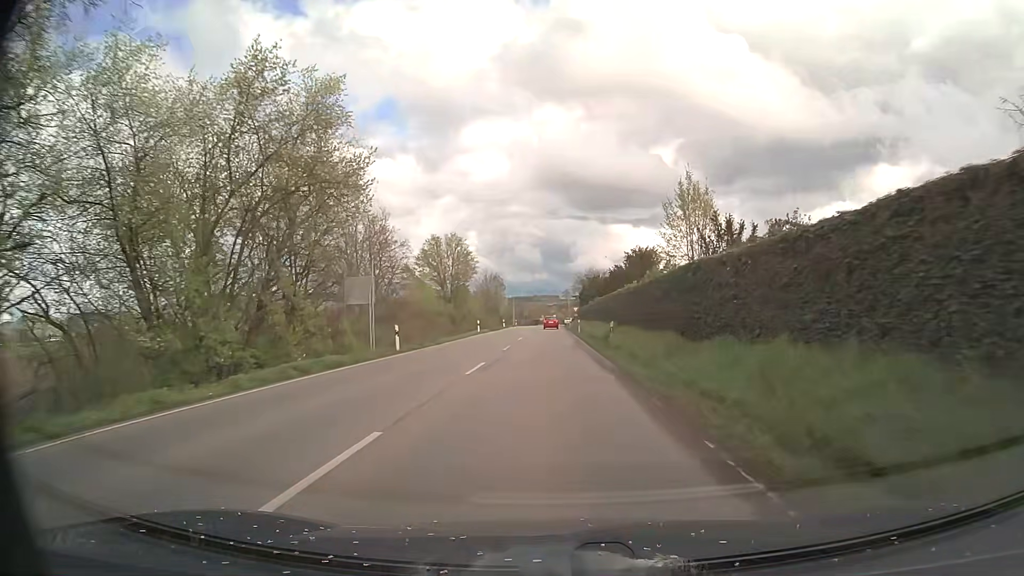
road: tertiary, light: Day
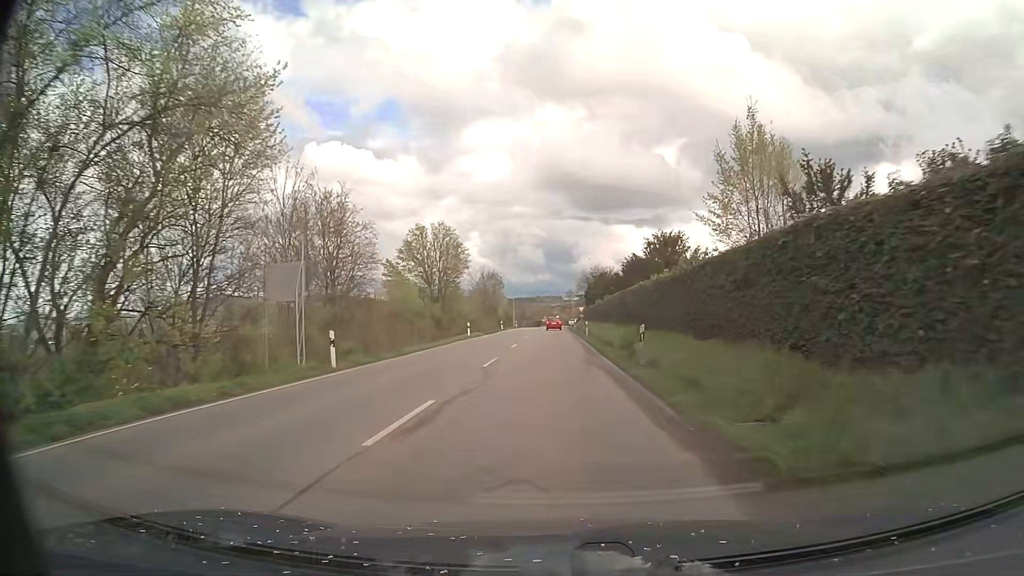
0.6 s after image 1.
(0.0, +8.7) m; 0°
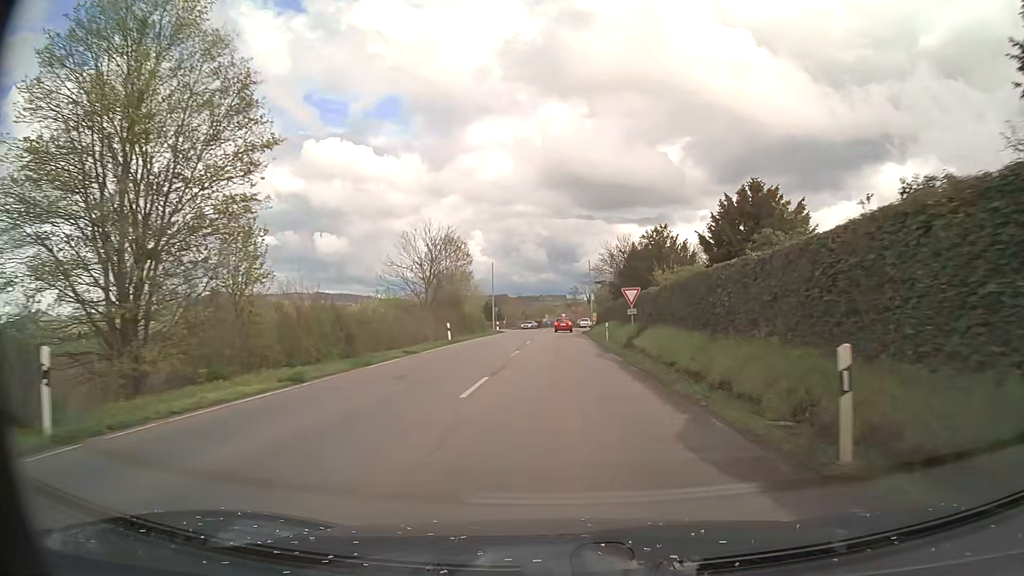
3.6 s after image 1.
(-0.4, +44.0) m; 0°
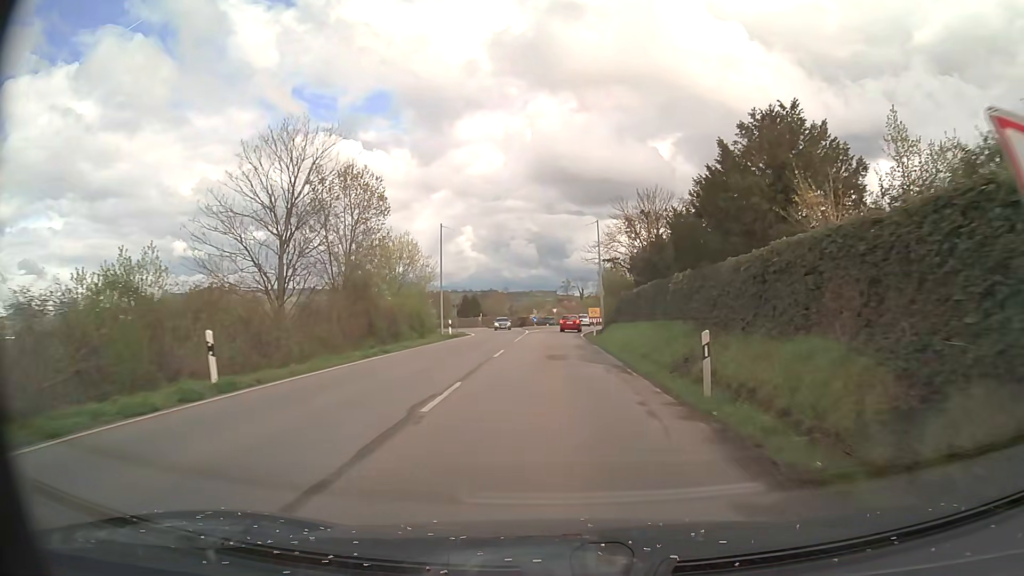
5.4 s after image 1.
(+0.2, +26.2) m; +1°
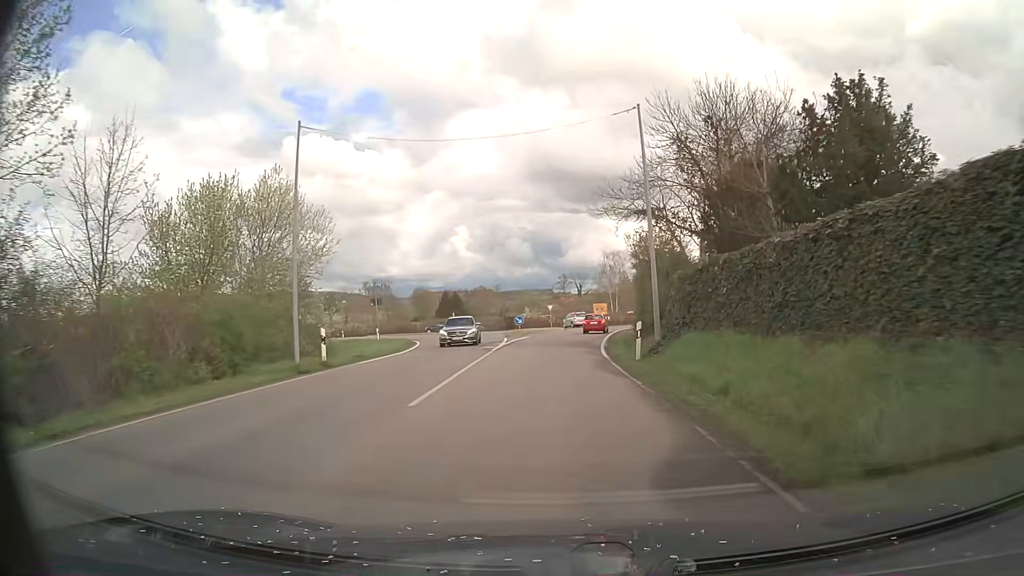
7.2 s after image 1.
(-0.1, +23.3) m; 0°
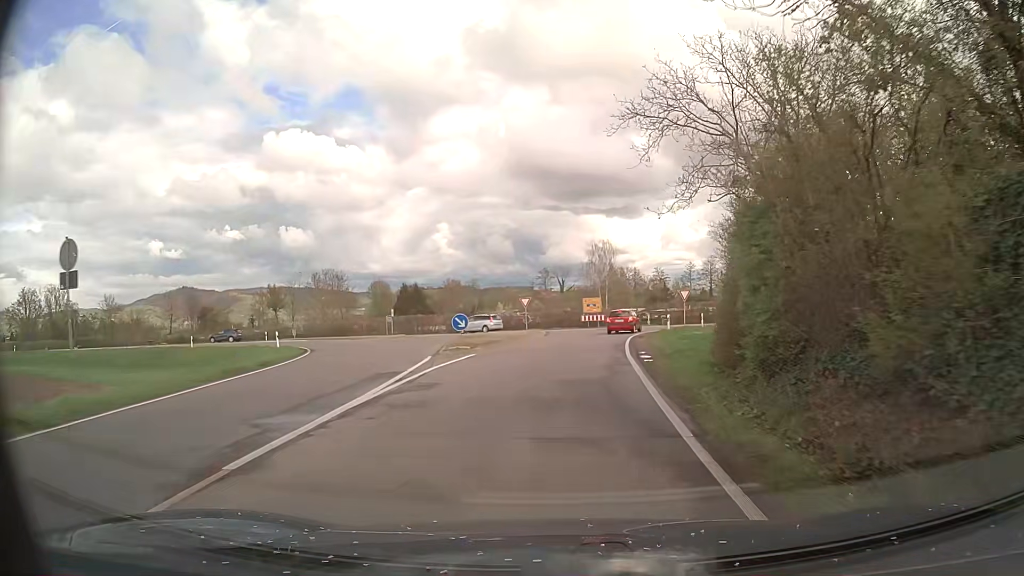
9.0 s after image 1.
(+0.3, +20.6) m; +2°
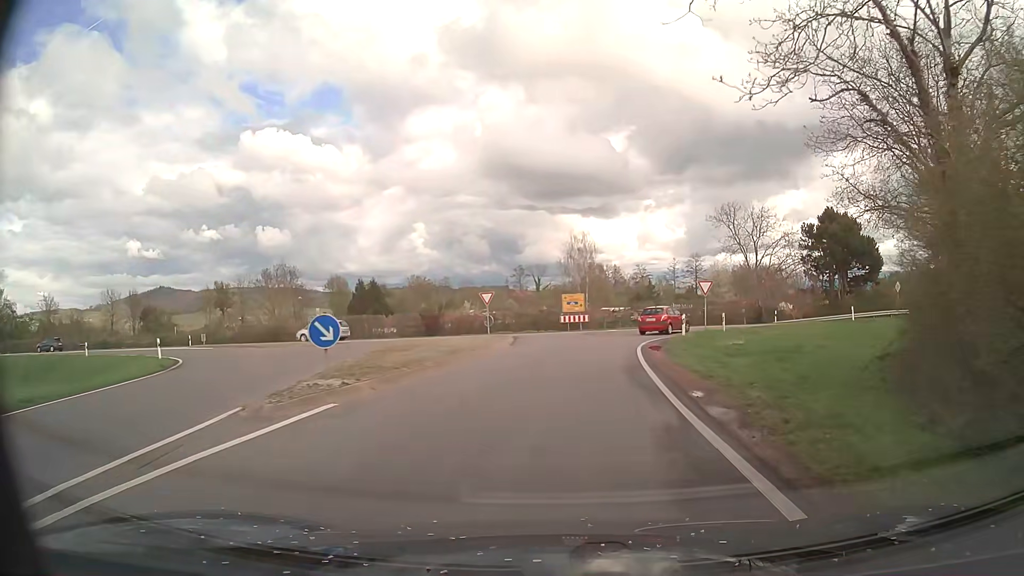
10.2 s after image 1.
(+0.1, +12.4) m; +2°
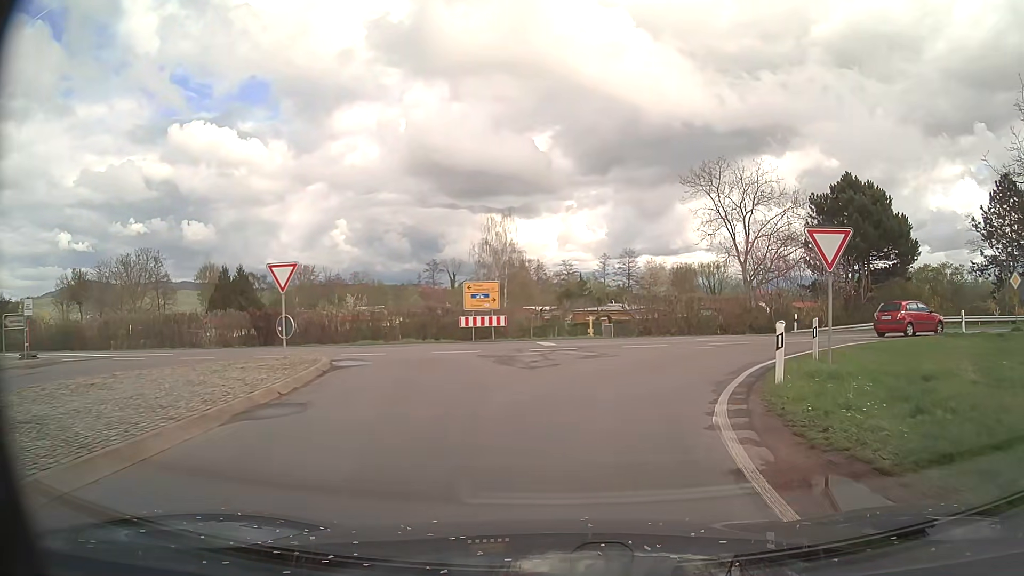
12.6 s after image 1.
(+0.8, +20.8) m; +7°
(+1, +10) (+5, +19) (+12, +26) (+21, +29) (+31, +30) (+41, +32) (+51, +34) (+61, +36) (+70, +38) (+80, +40) m
